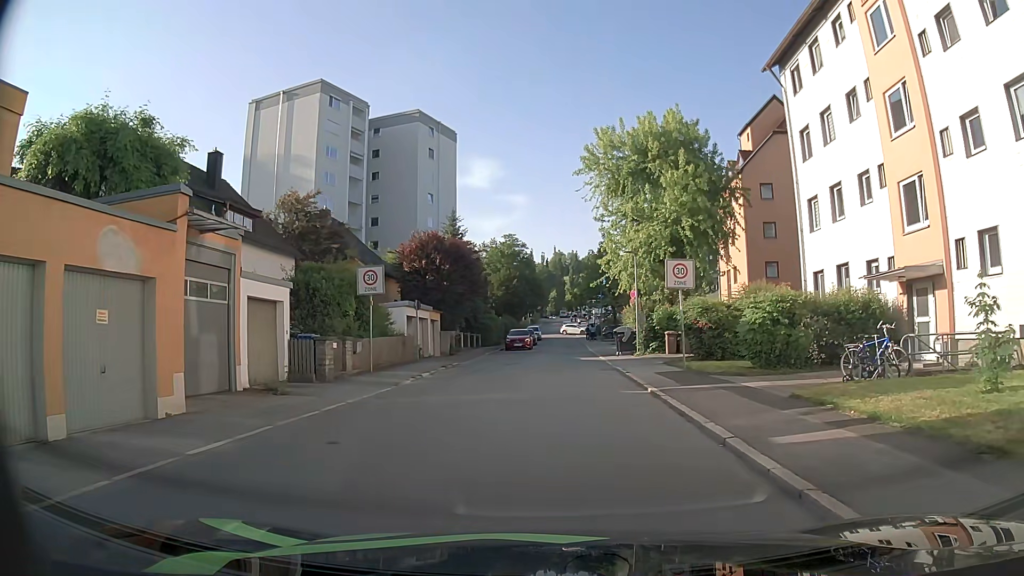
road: residential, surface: asphalt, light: Day
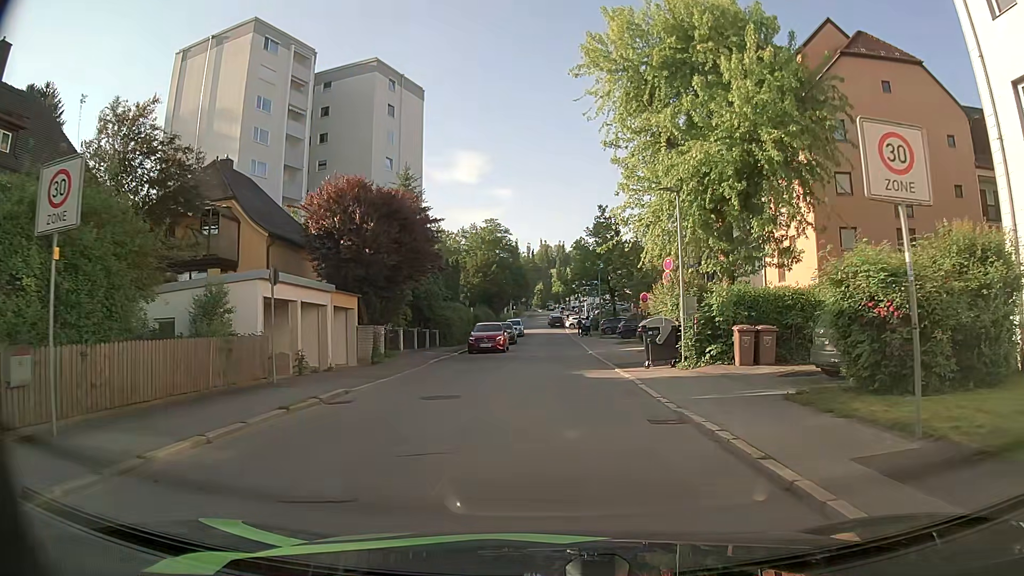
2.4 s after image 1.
(+0.3, +14.3) m; +2°
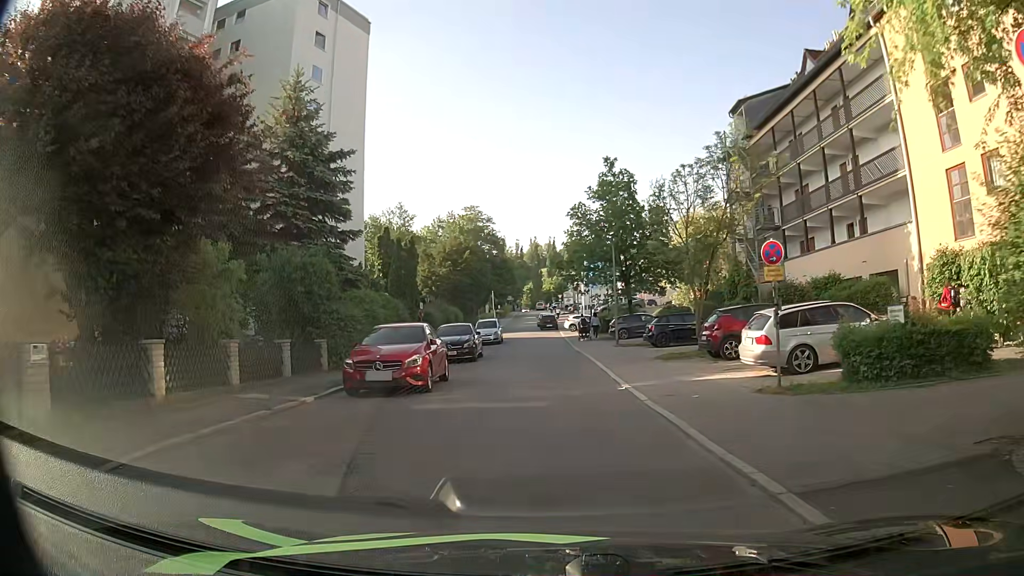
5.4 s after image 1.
(+0.2, +18.2) m; +1°
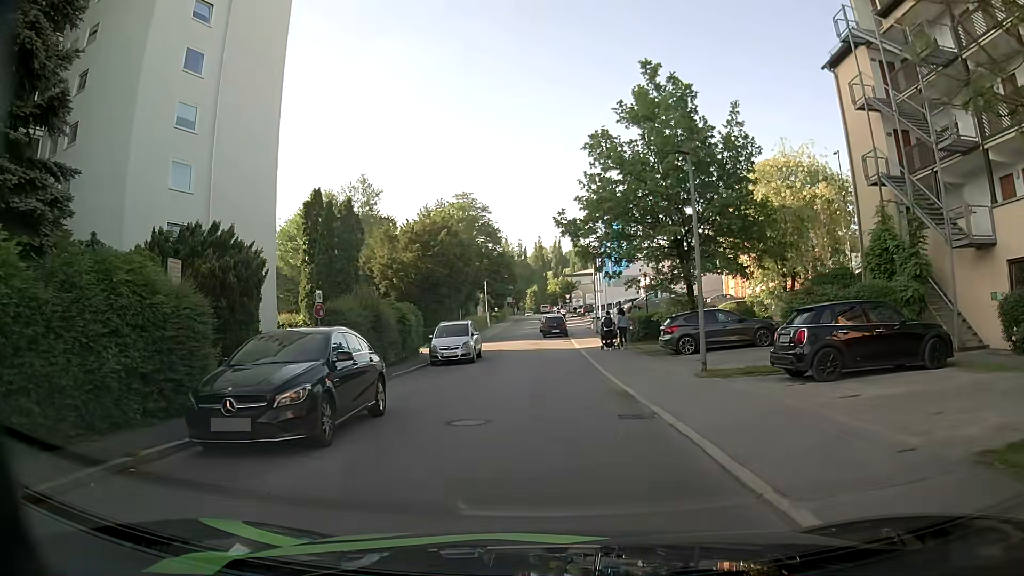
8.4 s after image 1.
(-0.1, +17.4) m; -1°
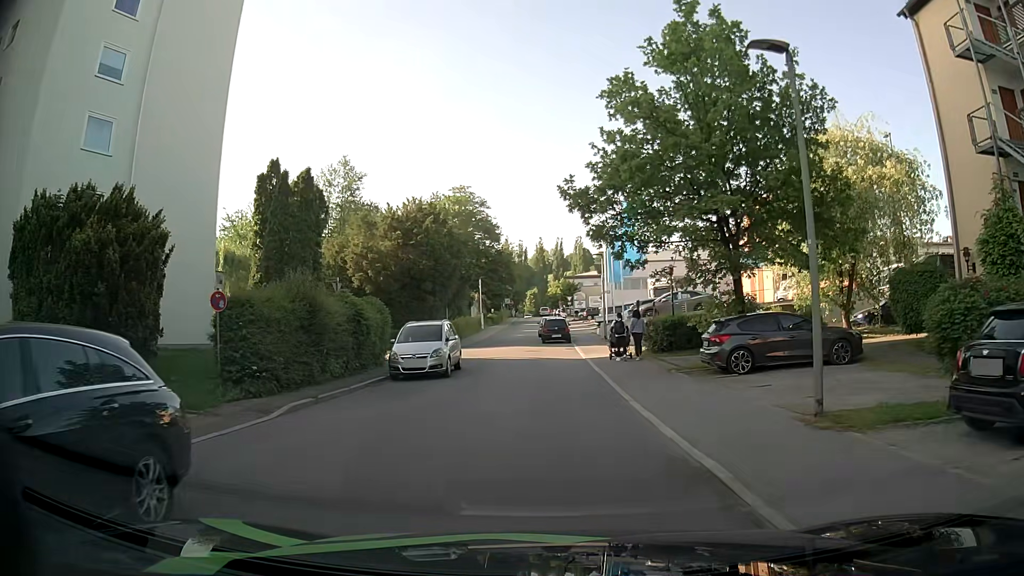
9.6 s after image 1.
(0.0, +6.5) m; +1°
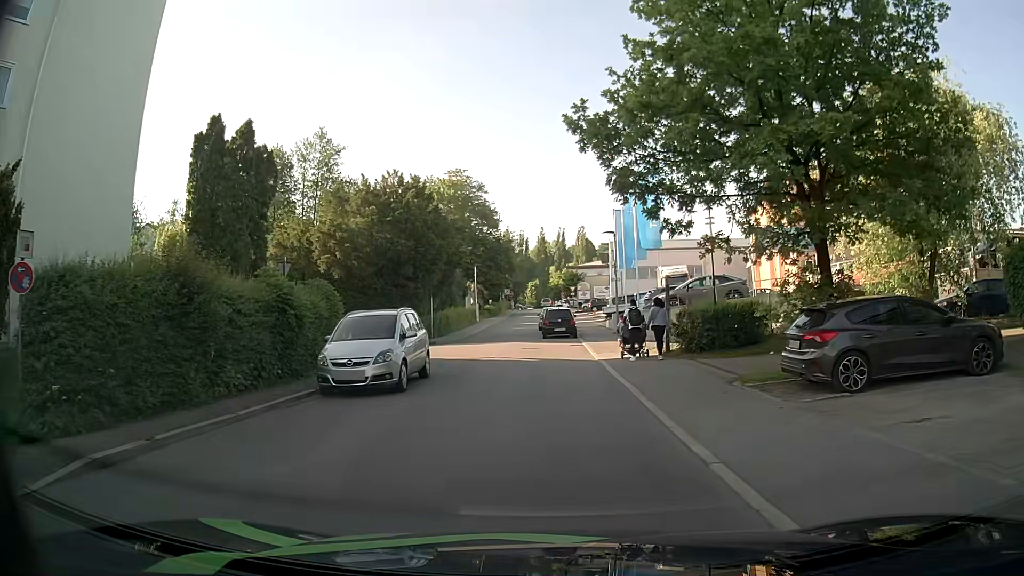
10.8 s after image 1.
(0.0, +6.2) m; -1°
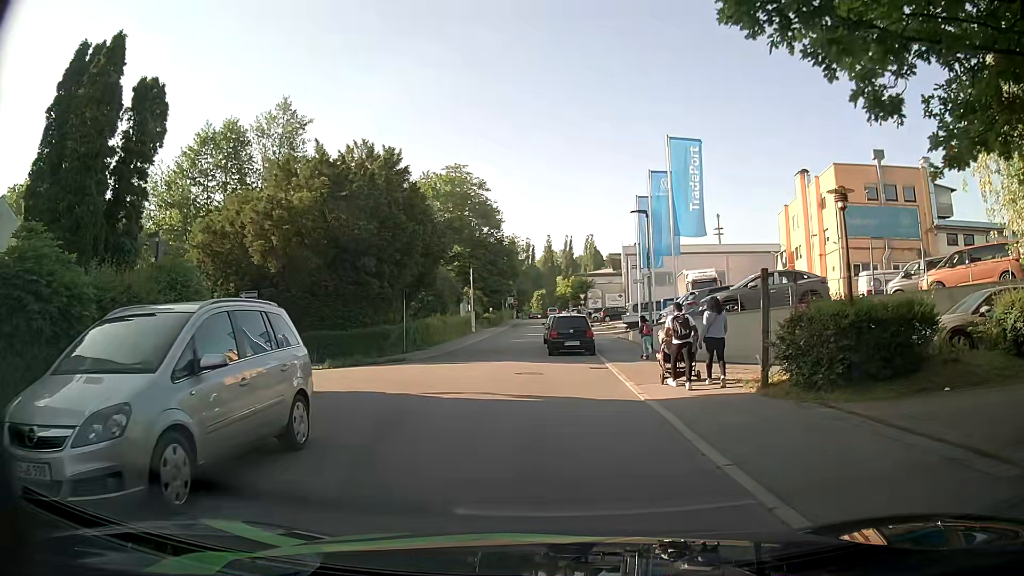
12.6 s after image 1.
(0.0, +8.6) m; -1°
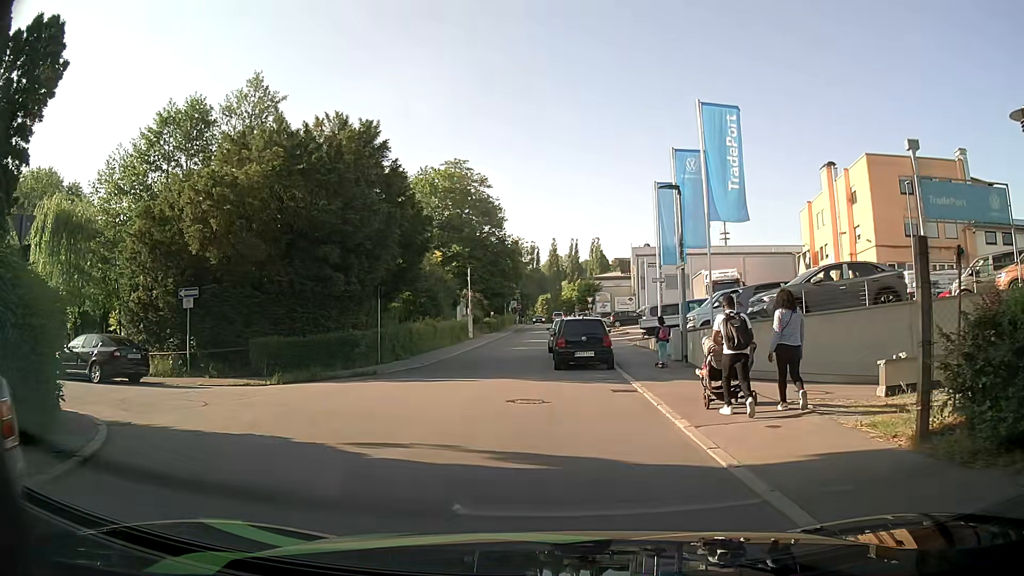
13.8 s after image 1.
(+0.1, +5.1) m; 0°
